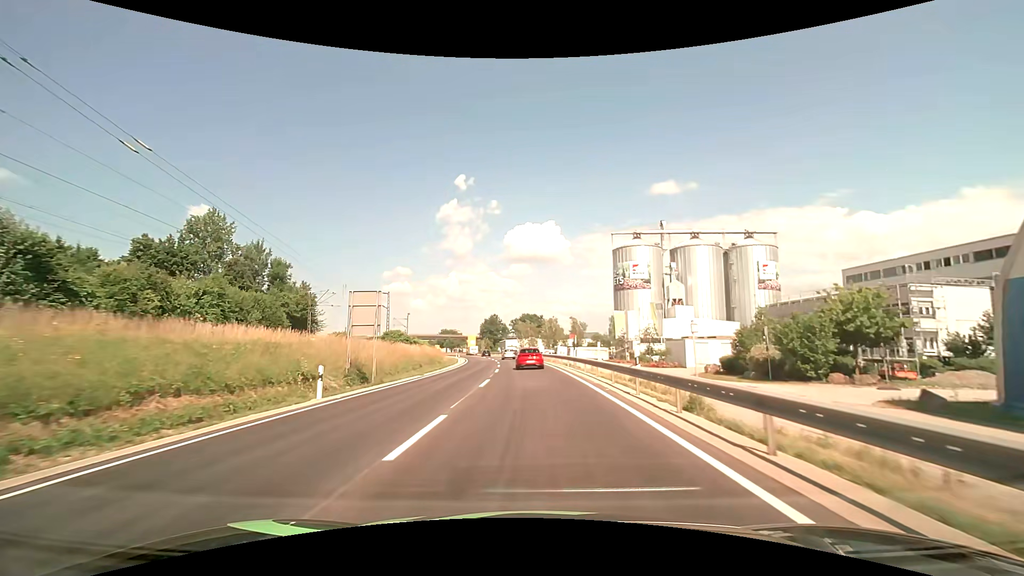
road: primary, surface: asphalt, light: Day
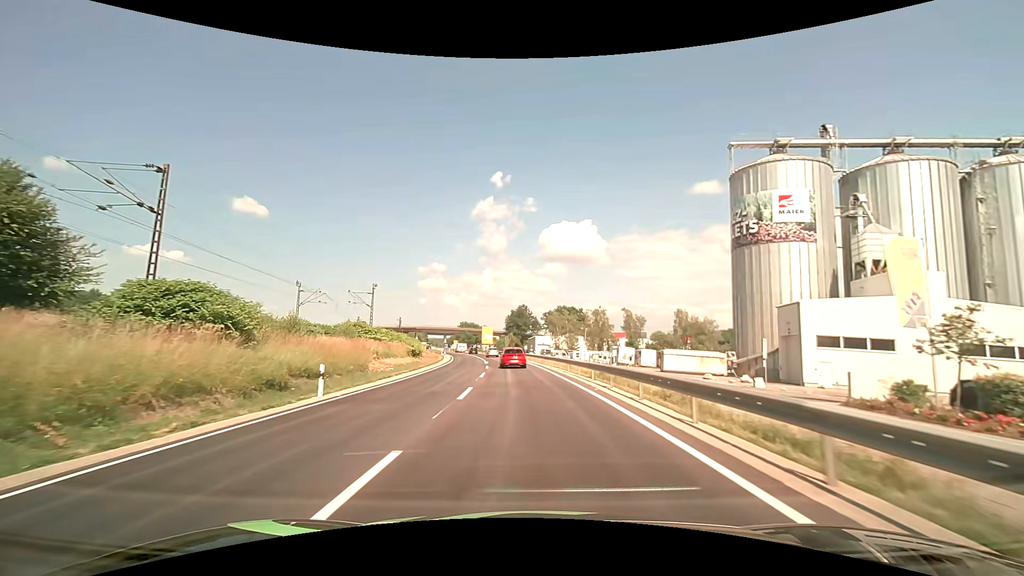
(-1.5, +49.5) m; -4°
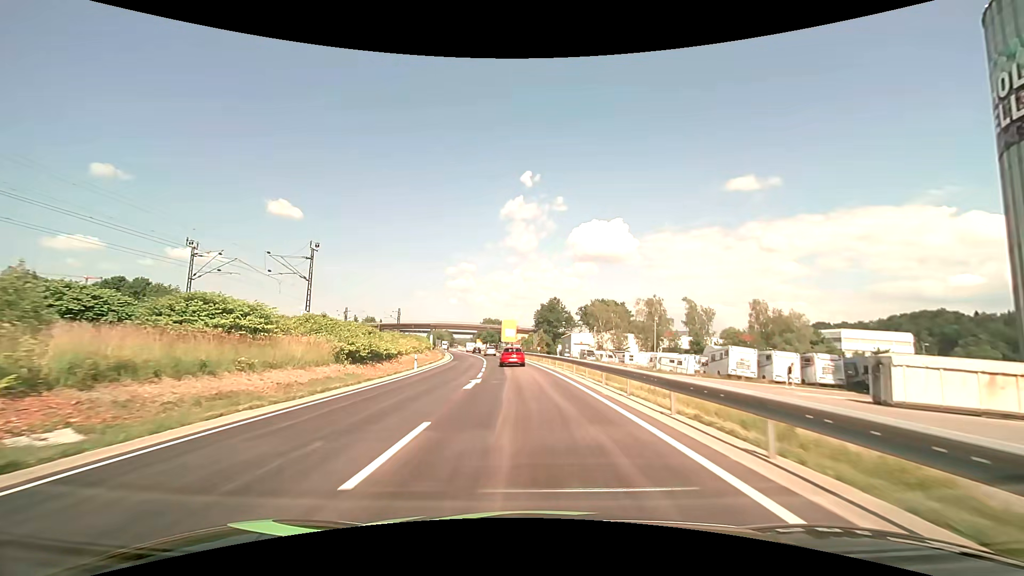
(-0.9, +31.0) m; -3°
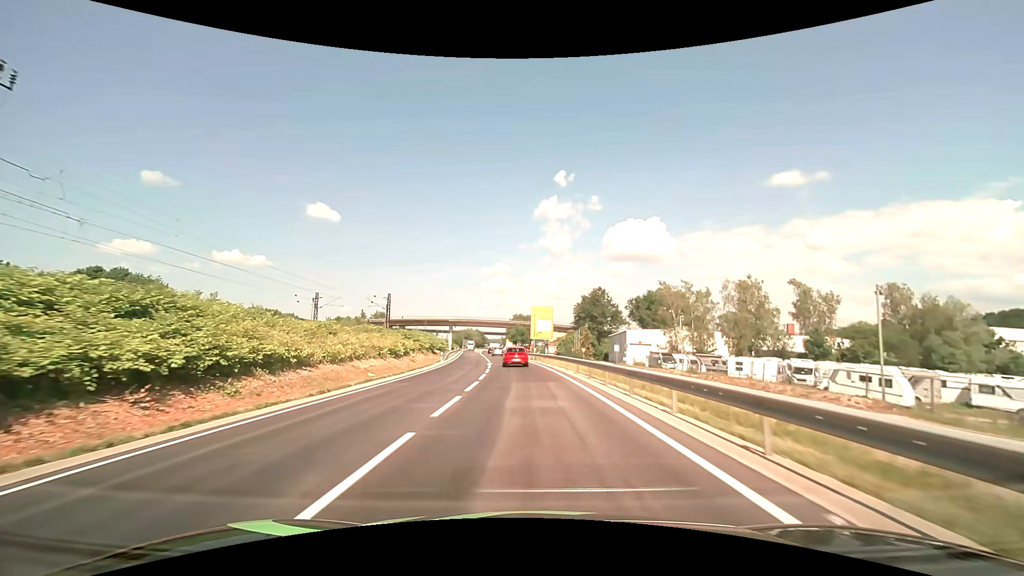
(-1.1, +31.8) m; -4°
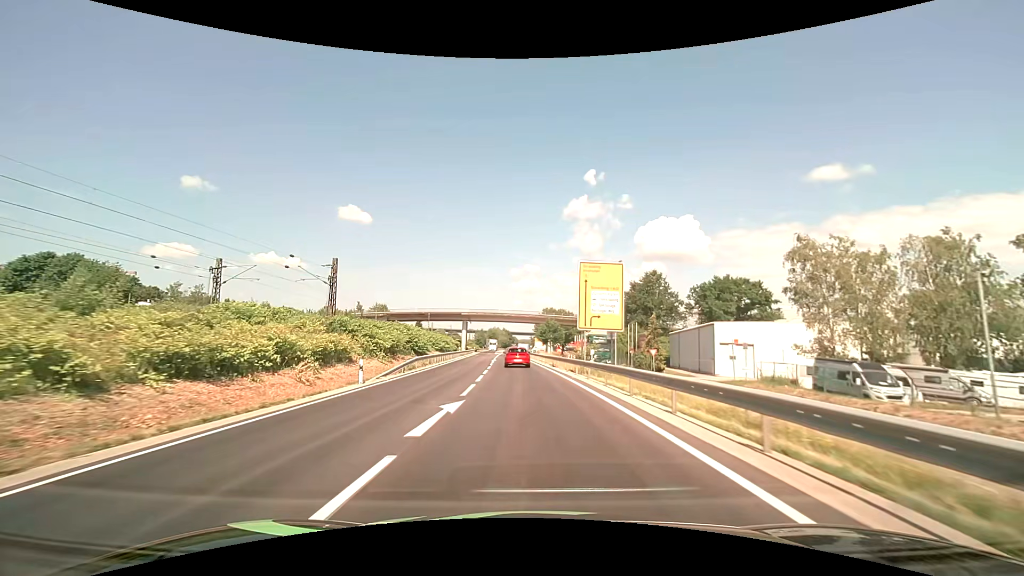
(-1.0, +31.9) m; -4°
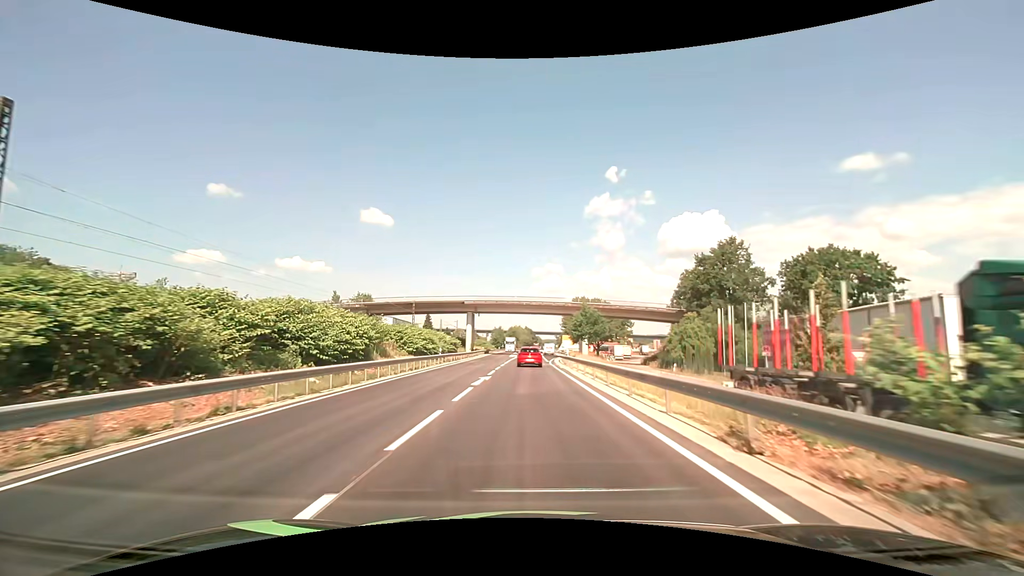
(-0.8, +31.9) m; -3°
(0, +10) (0, +20) (0, +30) (0, +40) (0, +50) (0, +60) (0, +70) (0, +80) (0, +90) (0, +100) m
